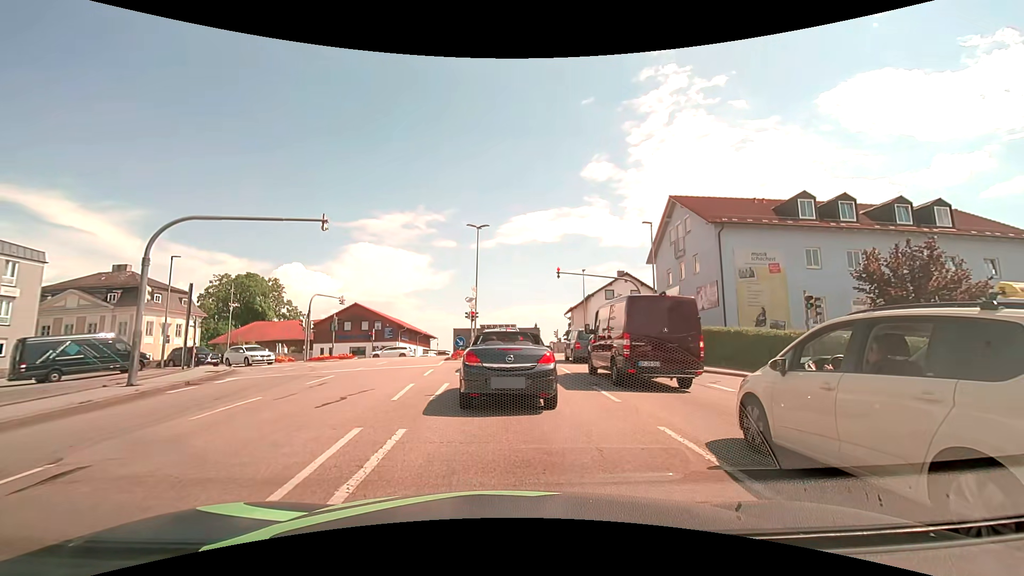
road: tertiary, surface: asphalt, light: Day
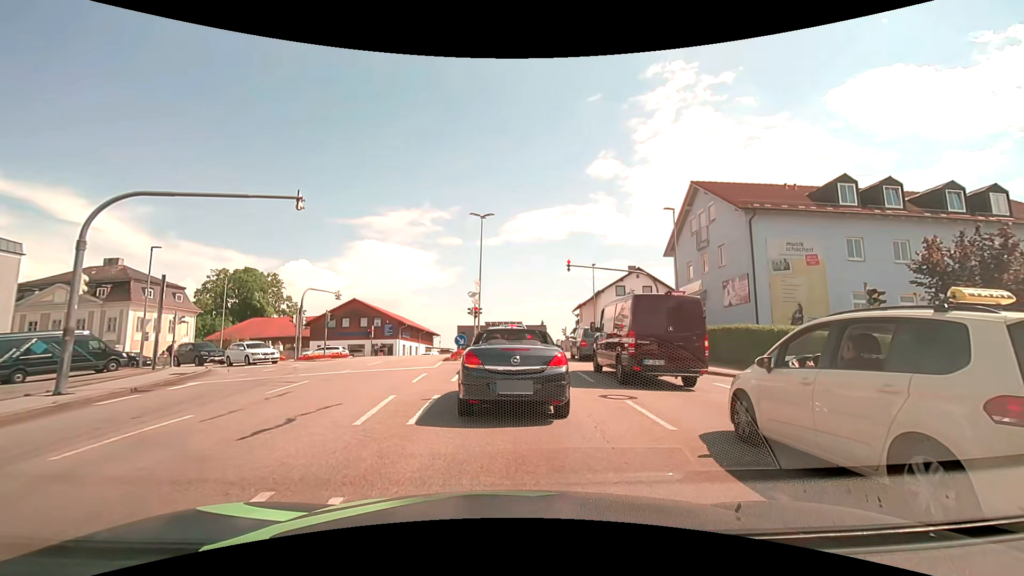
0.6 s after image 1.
(0.0, +2.8) m; -1°
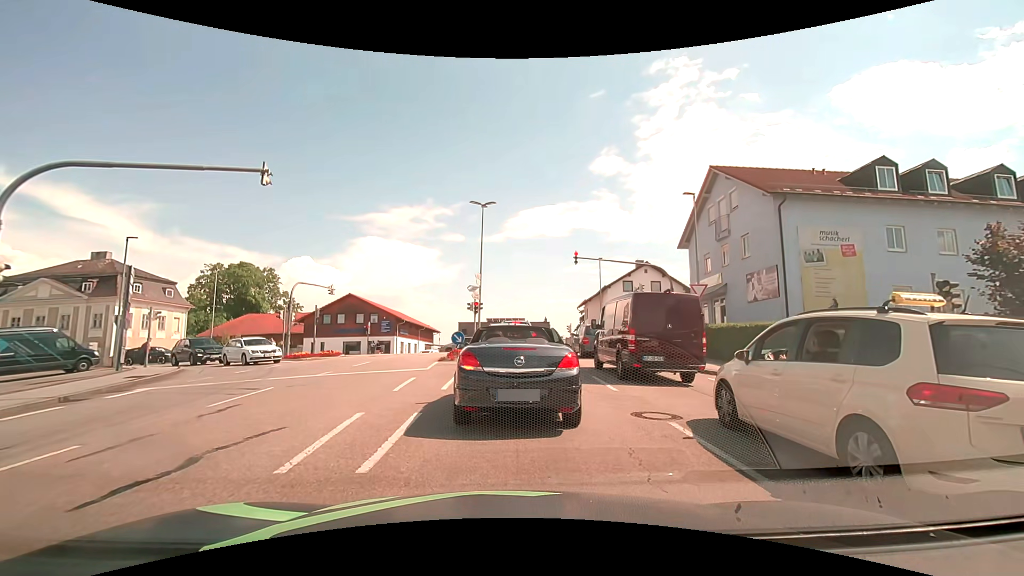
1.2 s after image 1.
(0.0, +2.4) m; 0°
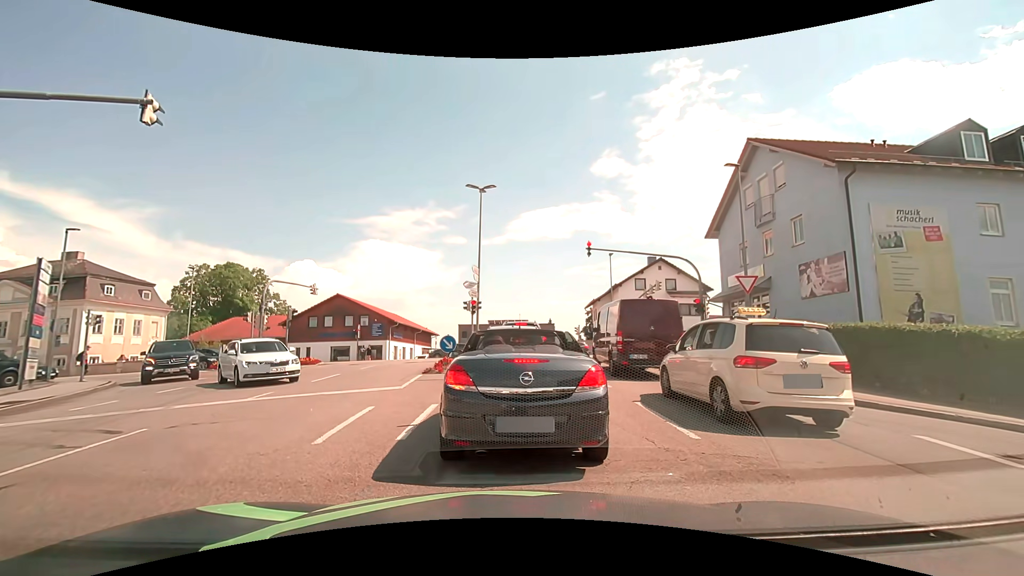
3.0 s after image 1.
(+0.1, +4.3) m; +1°
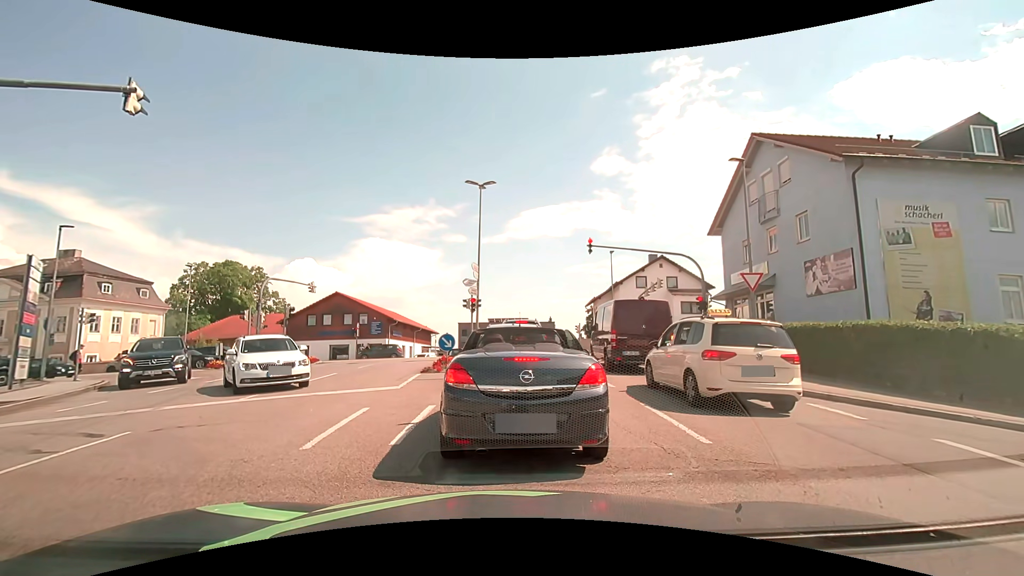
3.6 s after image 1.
(0.0, +0.3) m; 0°
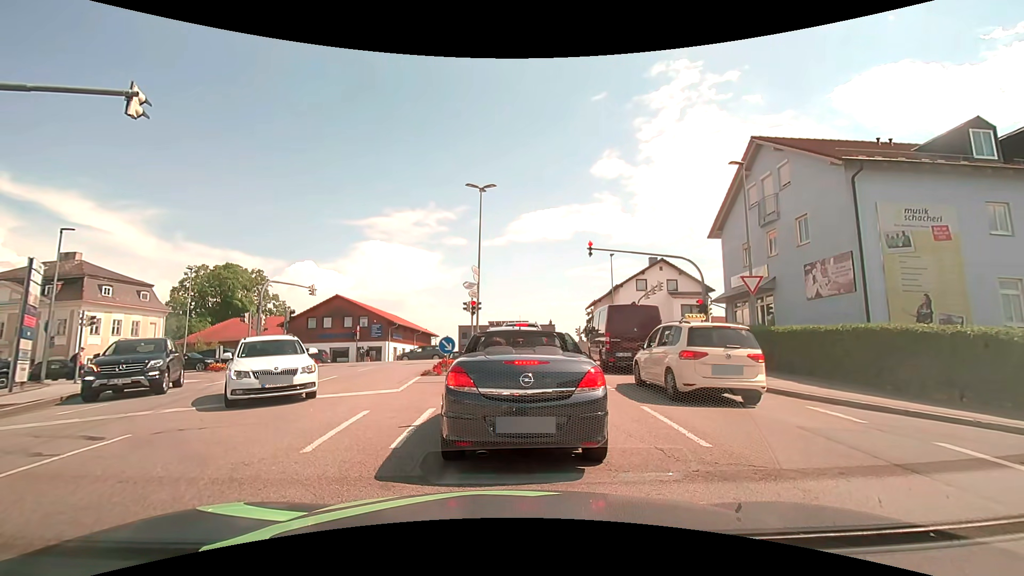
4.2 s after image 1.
(0.0, 0.0) m; 0°
